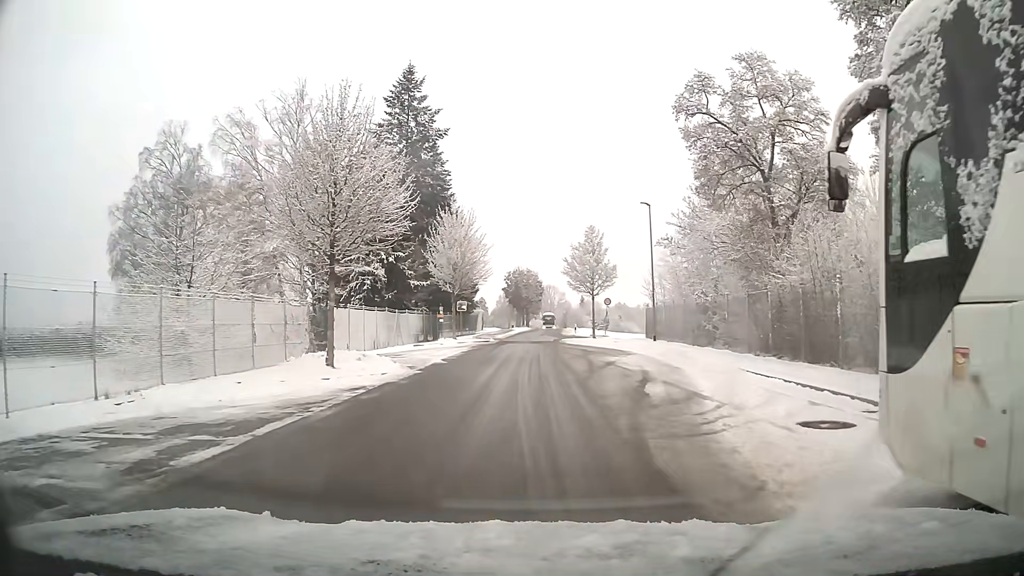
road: residential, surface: asphalt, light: Day
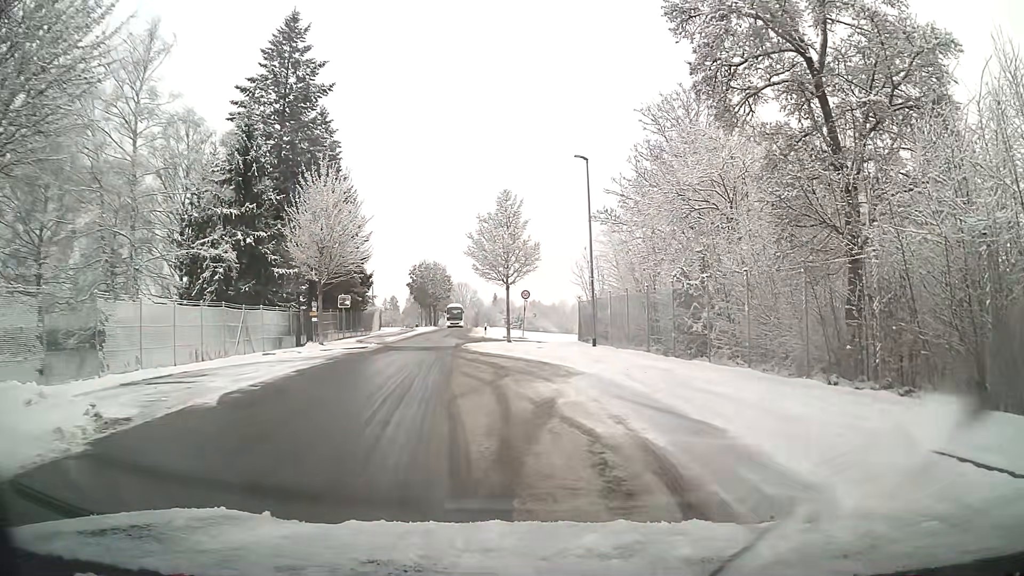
(+0.6, +11.4) m; +7°
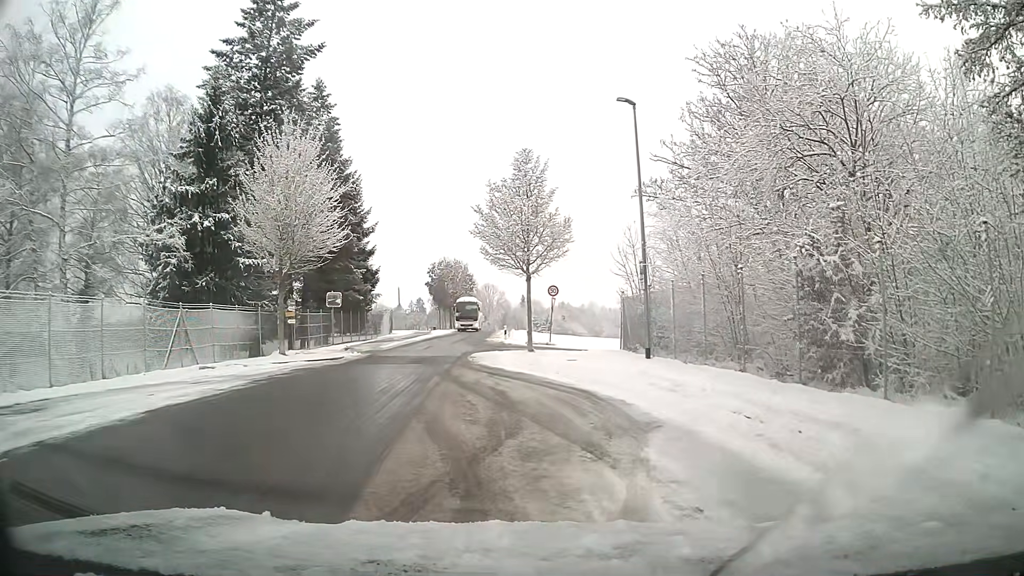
(-0.1, +8.0) m; -3°
(-1, +10) (-3, +20) (-4, +30) (-4, +40) (-5, +50) (-5, +60) (-5, +70) (-5, +80) (-6, +90) (-6, +100) m
